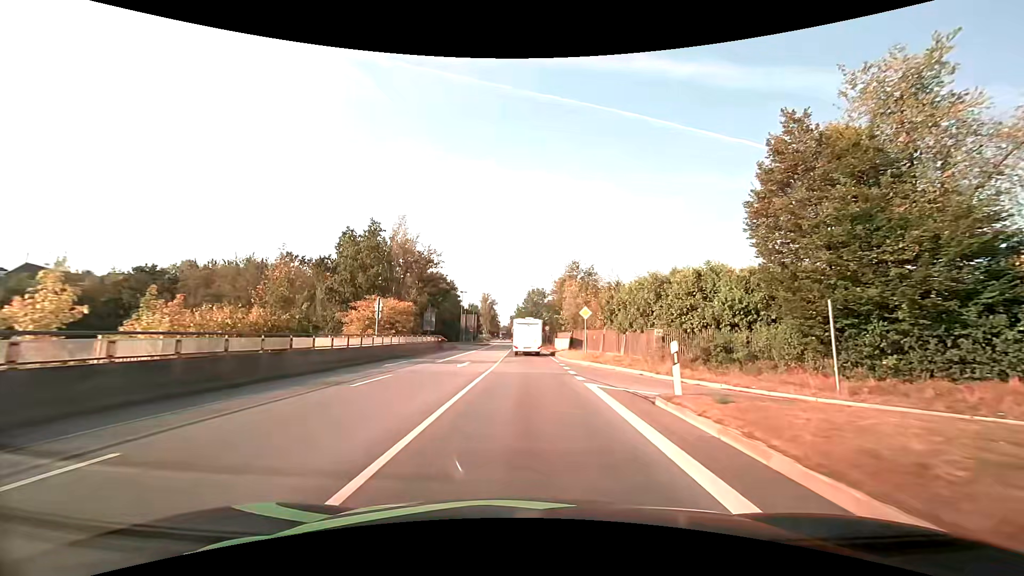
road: primary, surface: asphalt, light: Day
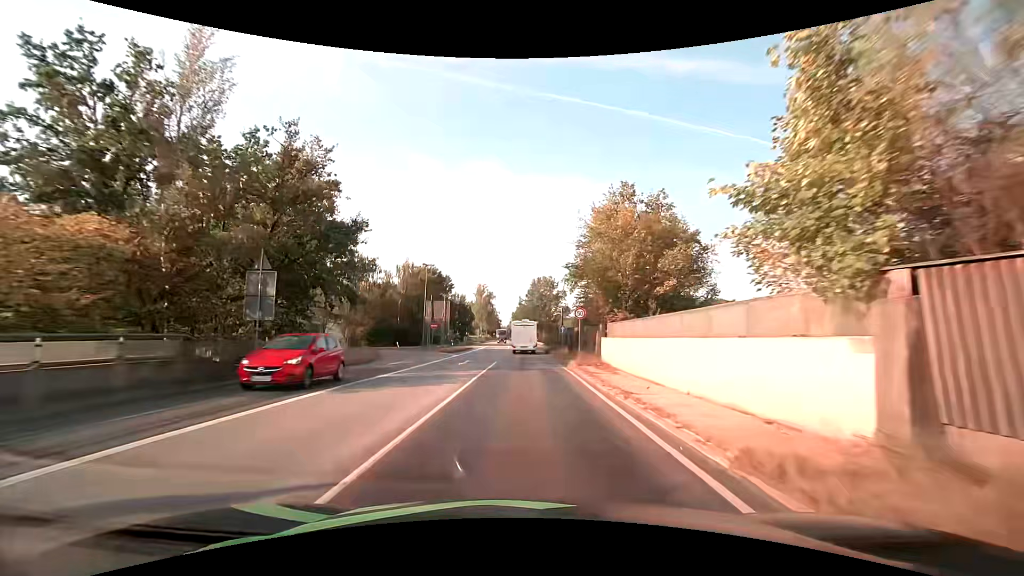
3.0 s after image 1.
(0.0, +37.0) m; 0°
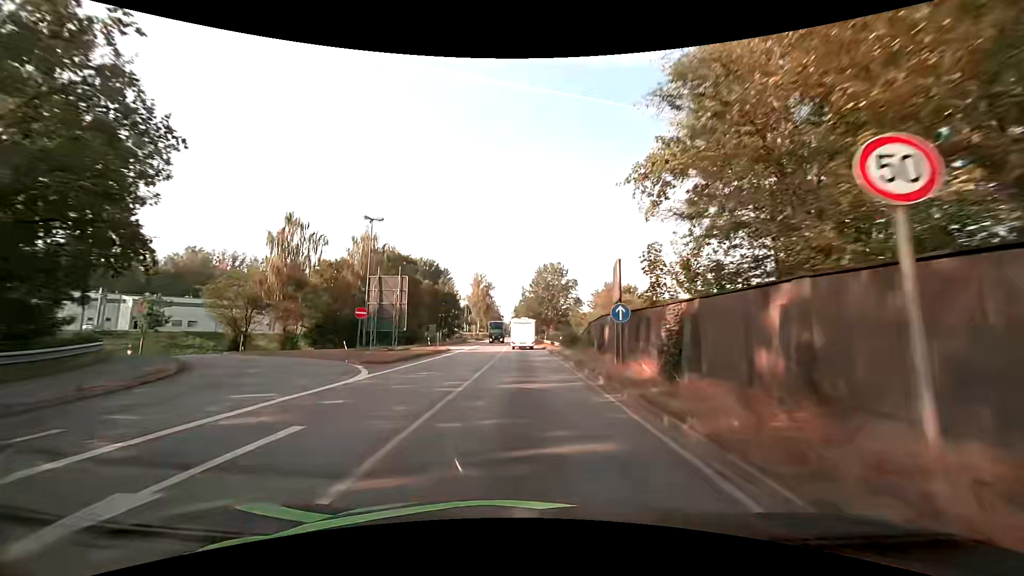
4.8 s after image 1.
(-0.2, +22.6) m; -1°
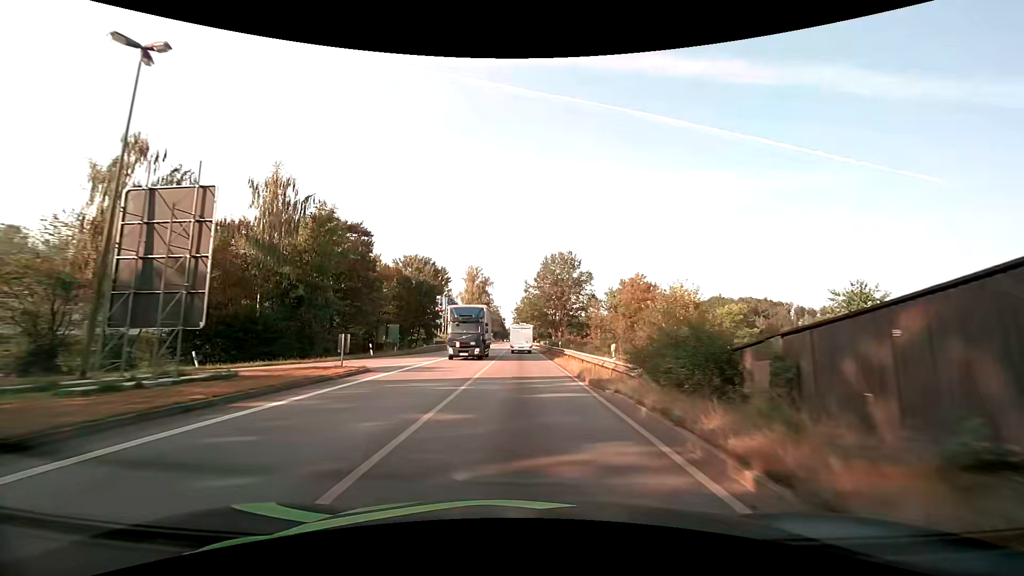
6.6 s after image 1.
(-0.1, +23.4) m; 0°
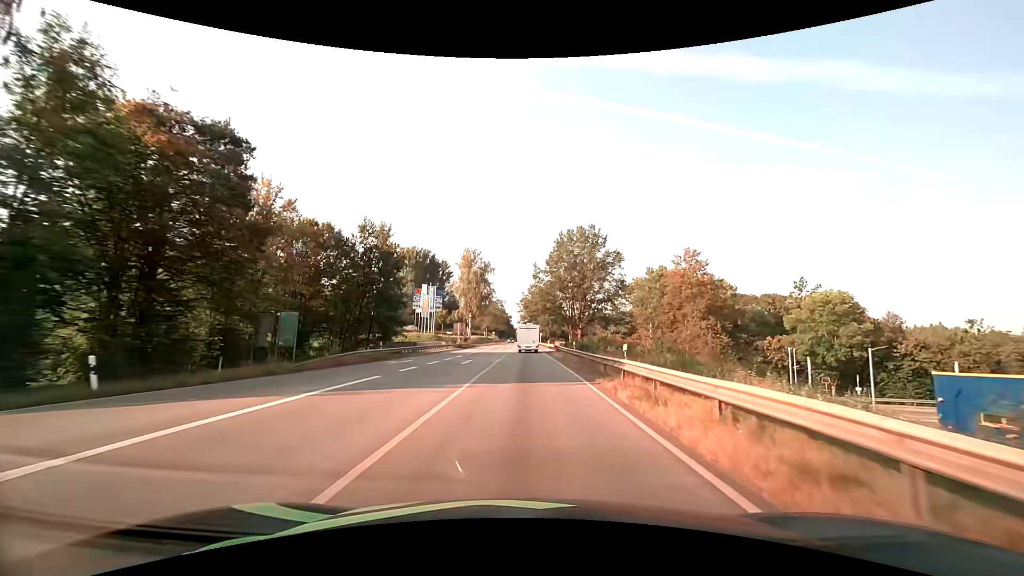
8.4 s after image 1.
(-0.2, +24.4) m; -1°
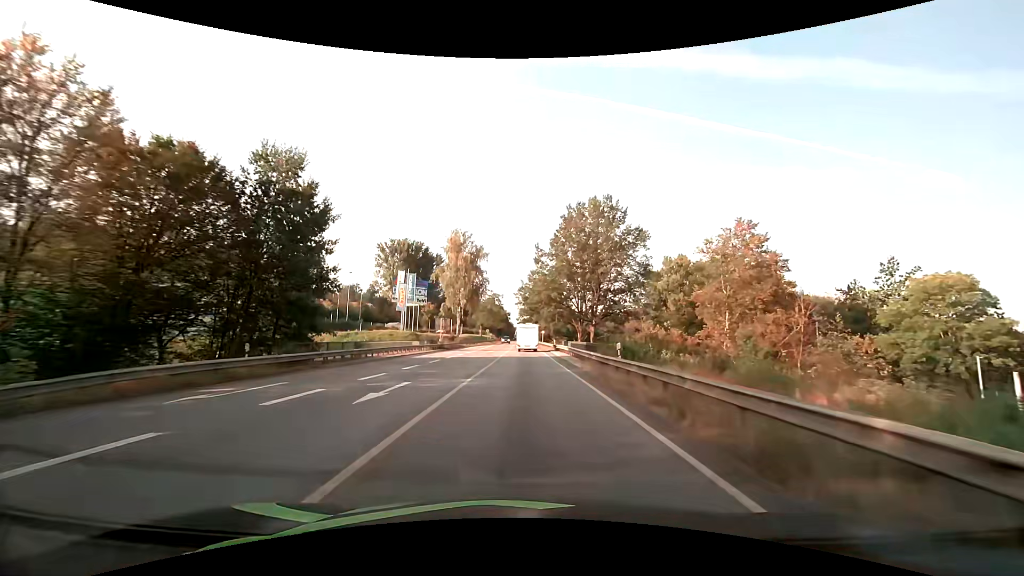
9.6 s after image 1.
(-0.1, +16.6) m; 0°
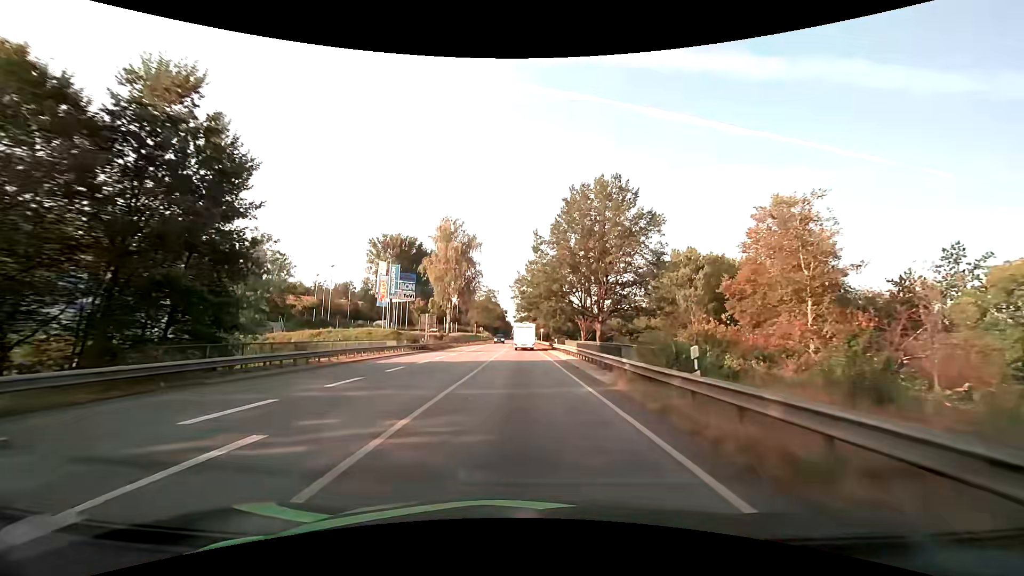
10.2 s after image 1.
(0.0, +8.1) m; 0°
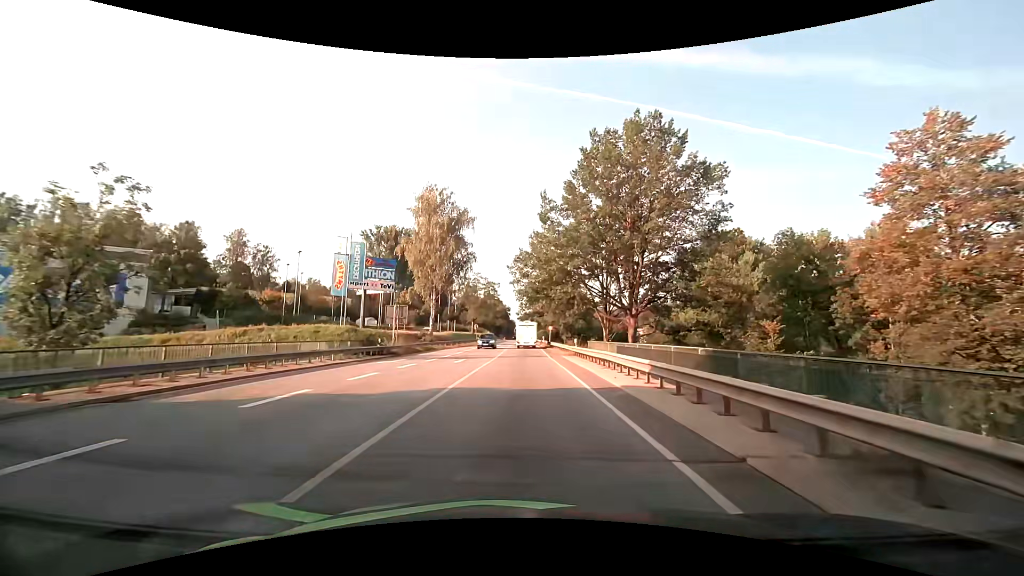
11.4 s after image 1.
(0.0, +16.0) m; -1°
(0, +10) (0, +20) (0, +30) (0, +40) (0, +50) (0, +60) (0, +70) (0, +80) (0, +90) (0, +100) m
